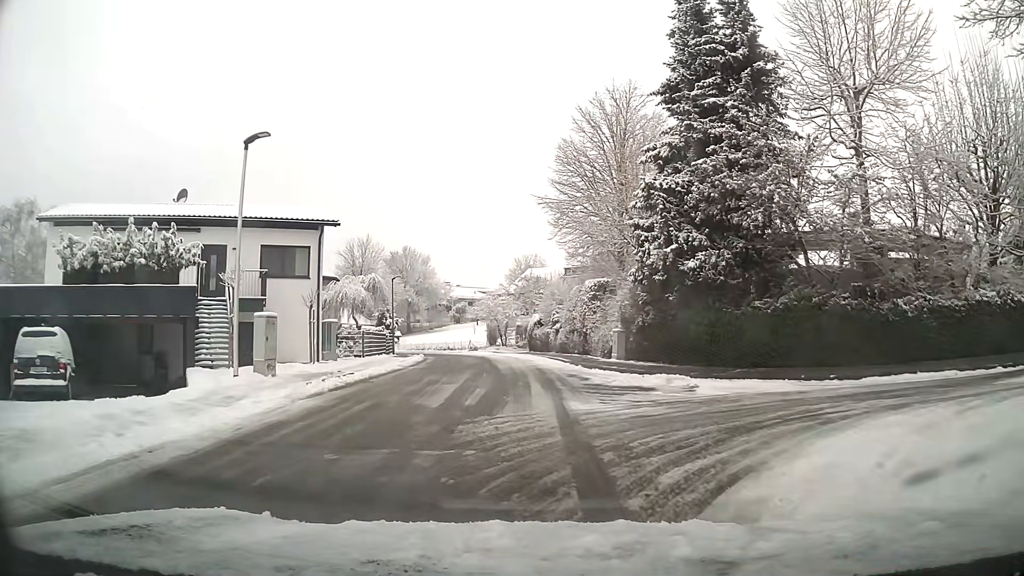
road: unclassified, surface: asphalt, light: Day
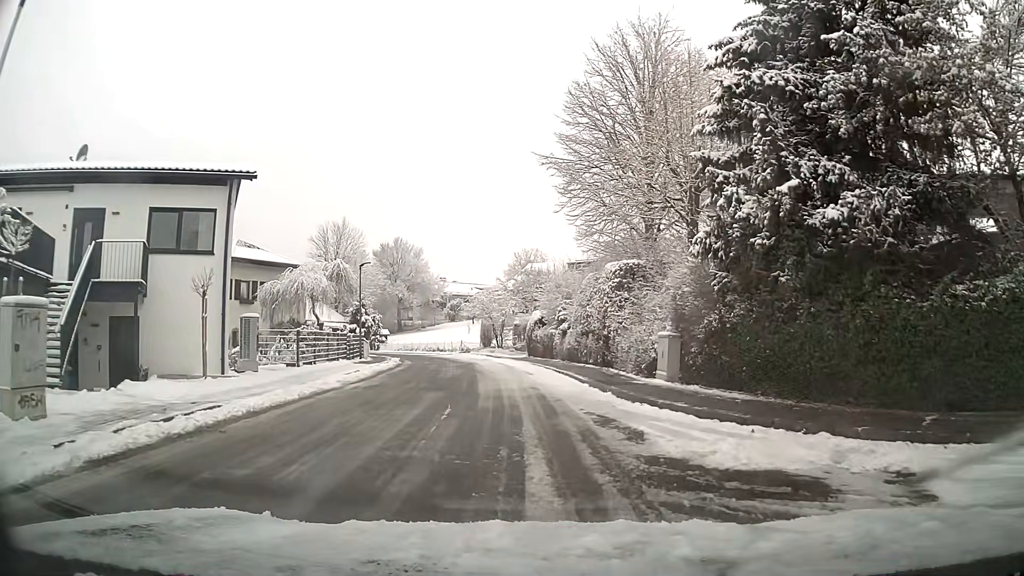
(0.0, +8.6) m; 0°
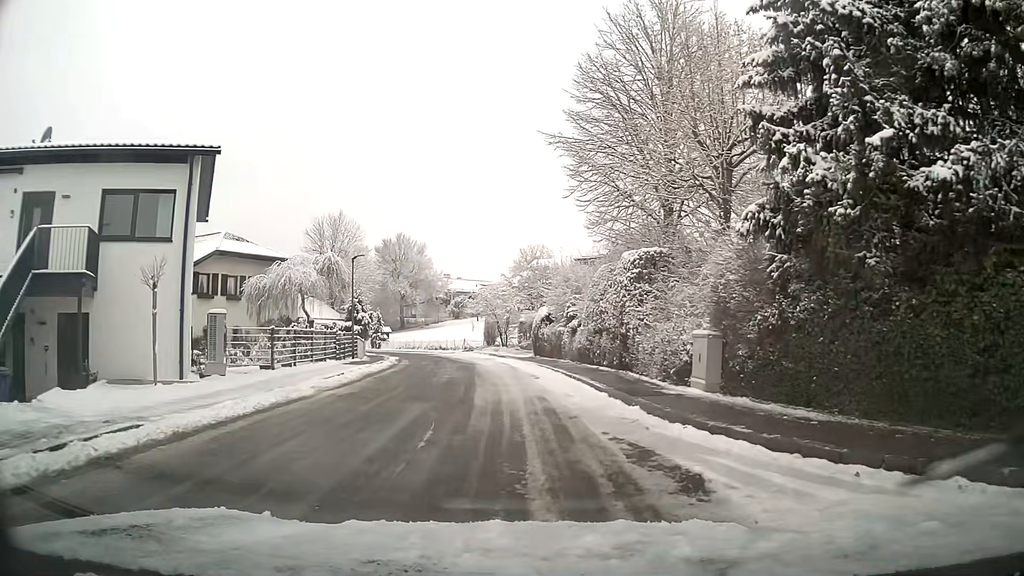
(0.0, +2.8) m; -1°
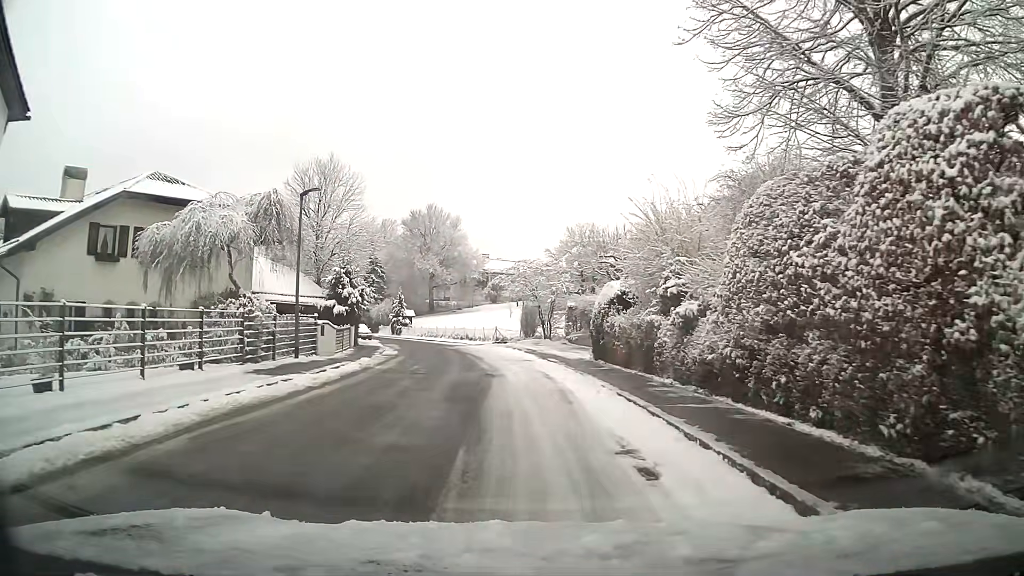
(-0.4, +13.6) m; -3°
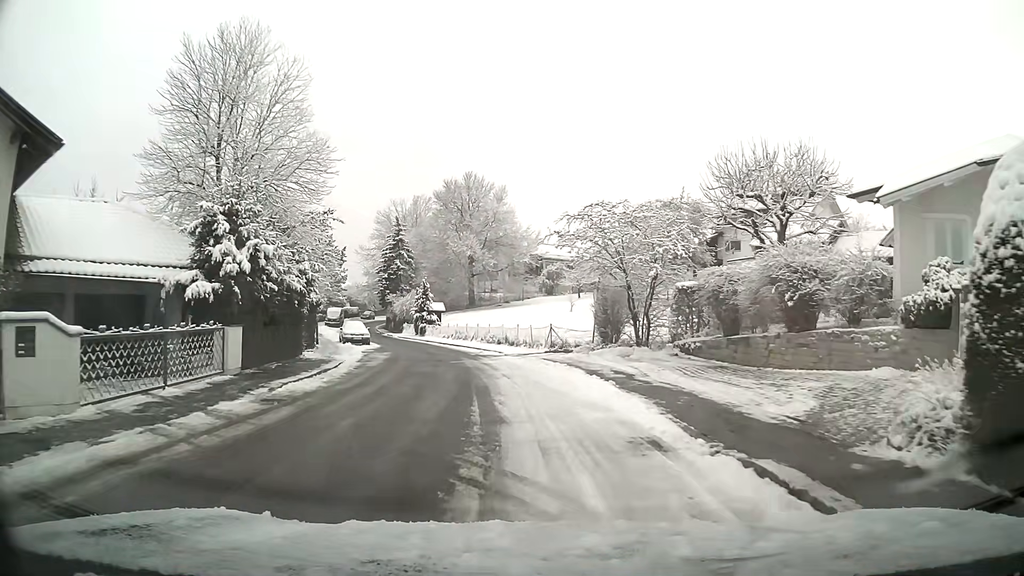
(-0.8, +19.0) m; -5°
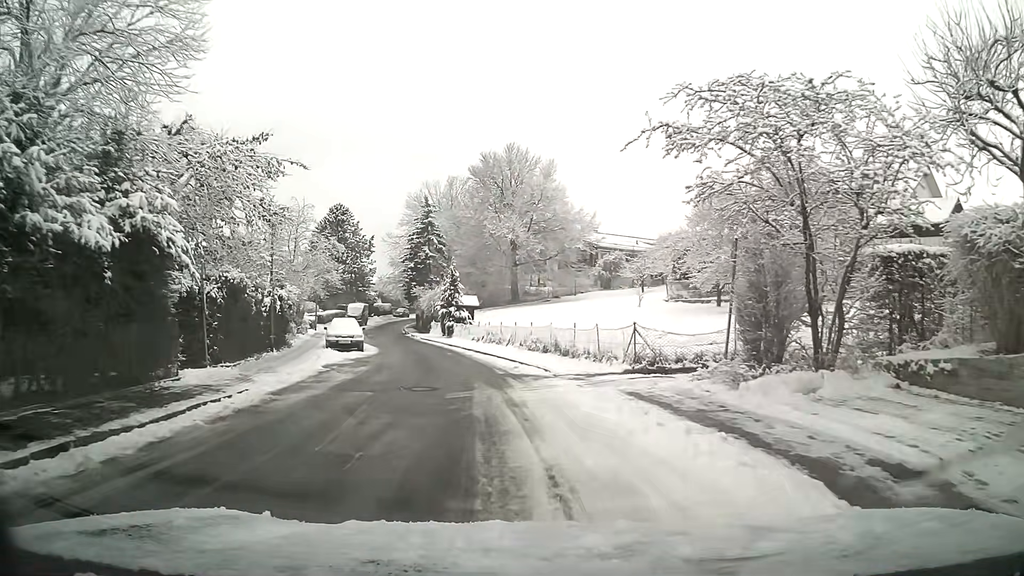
(-0.5, +12.1) m; -5°
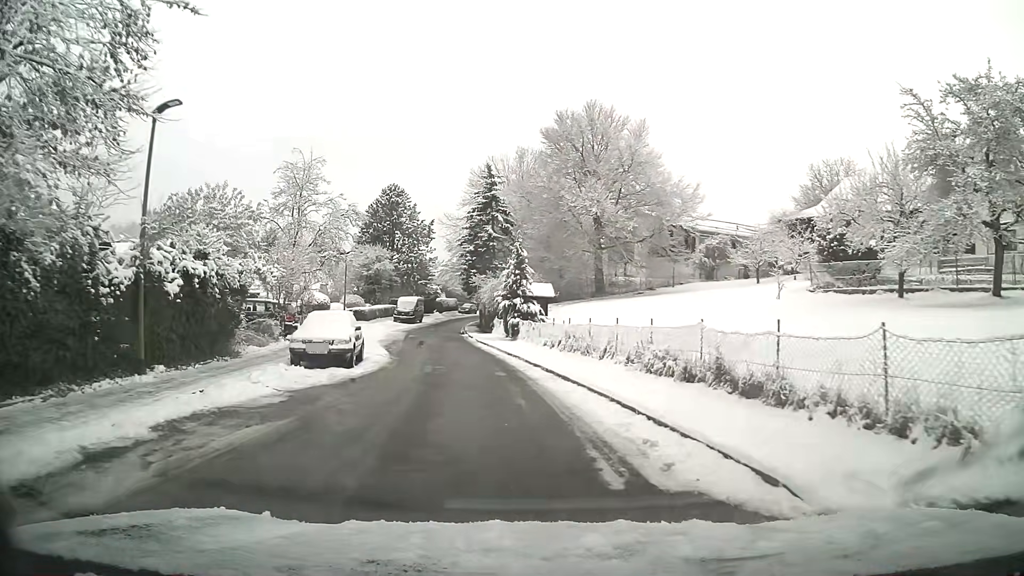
(-0.7, +12.5) m; -7°
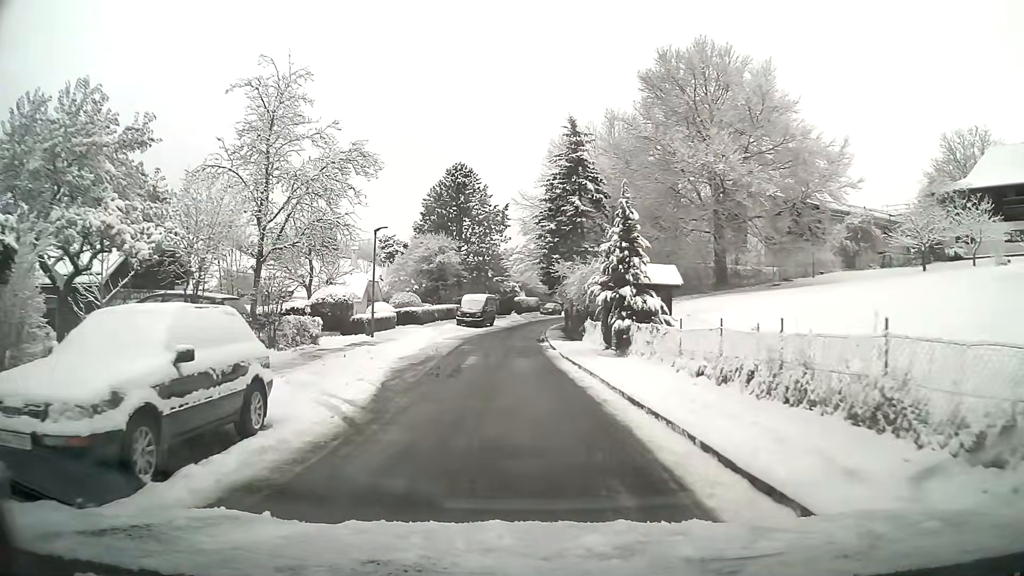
(-0.8, +12.8) m; -6°
(0, +10) (0, +20) (-1, +30) (-1, +40) (0, +50) (+1, +60) (+3, +70) (+6, +79) (+11, +88) (+16, +96) m
